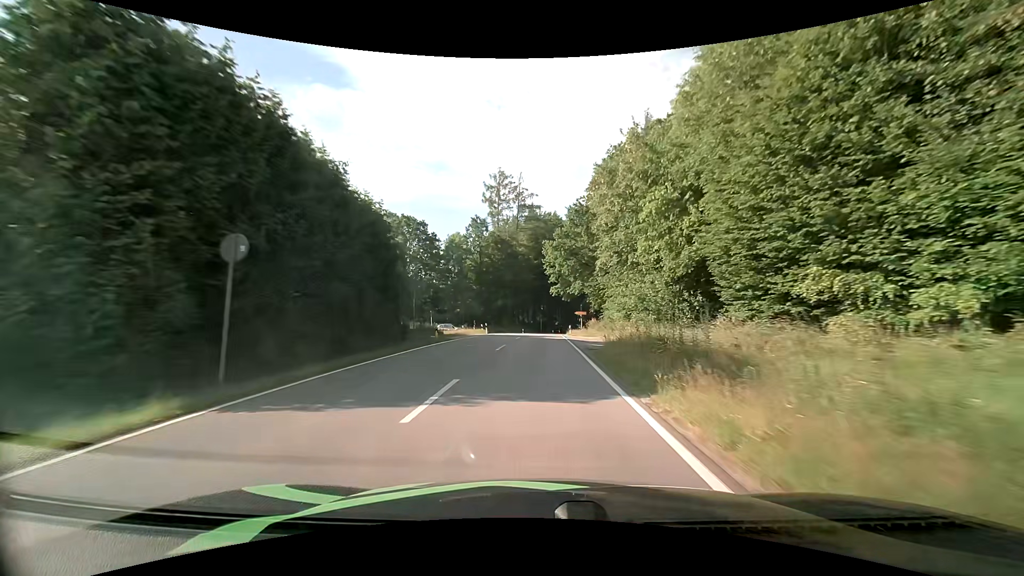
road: tertiary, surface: asphalt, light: Day
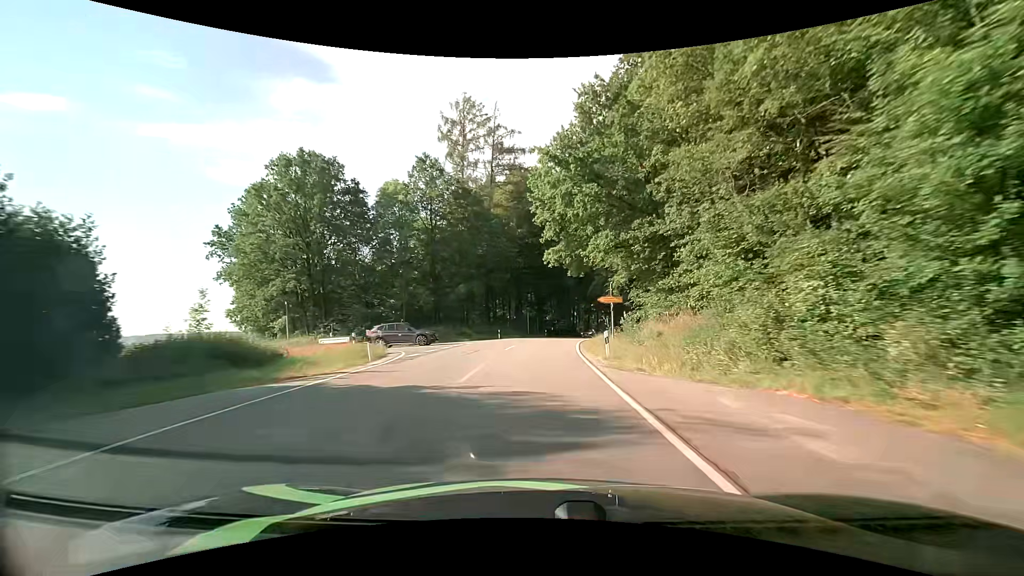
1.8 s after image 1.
(+0.2, +32.3) m; +1°
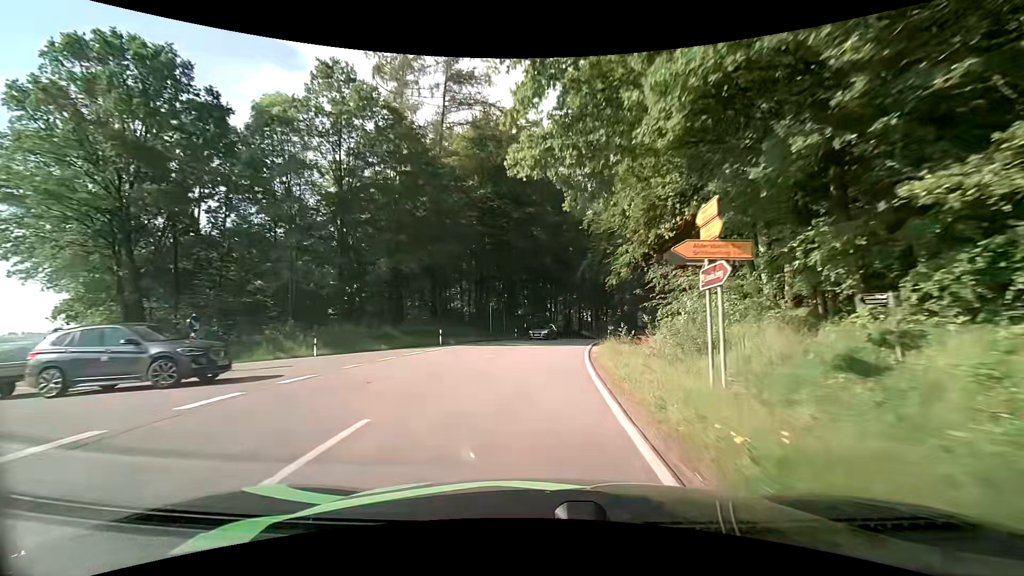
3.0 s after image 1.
(+0.5, +20.0) m; +4°
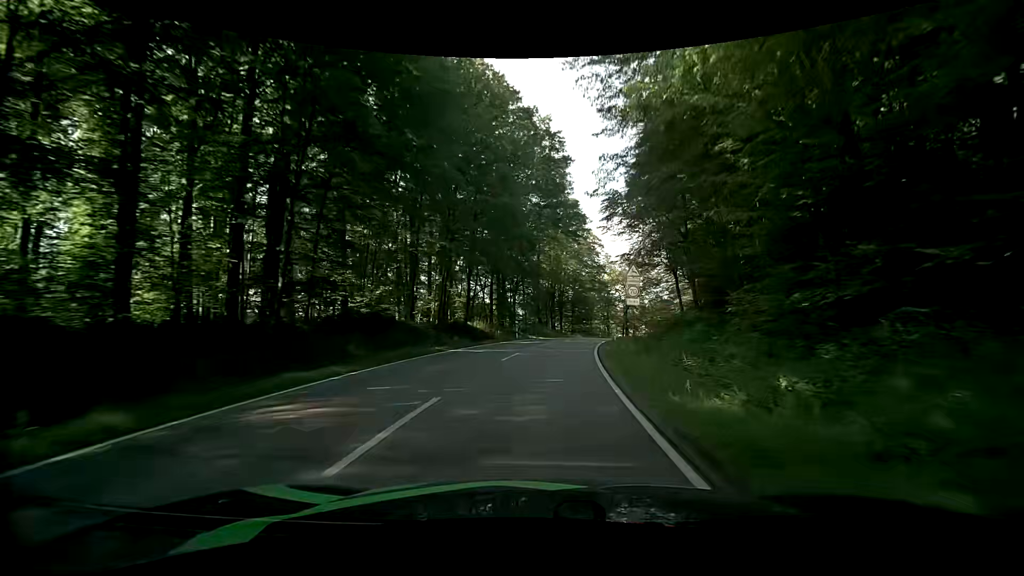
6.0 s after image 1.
(+3.8, +47.9) m; +11°
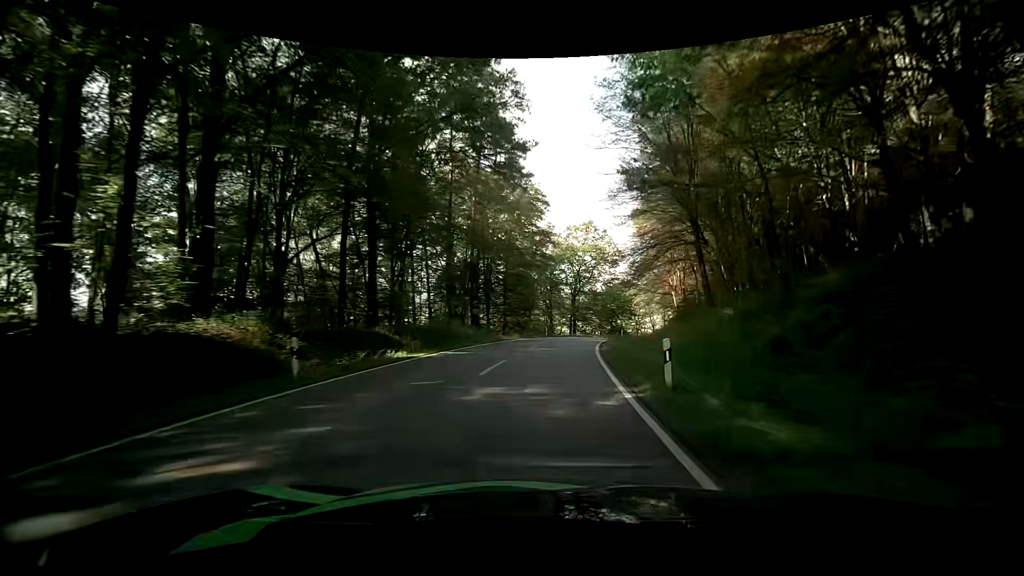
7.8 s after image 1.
(+1.7, +29.5) m; +8°
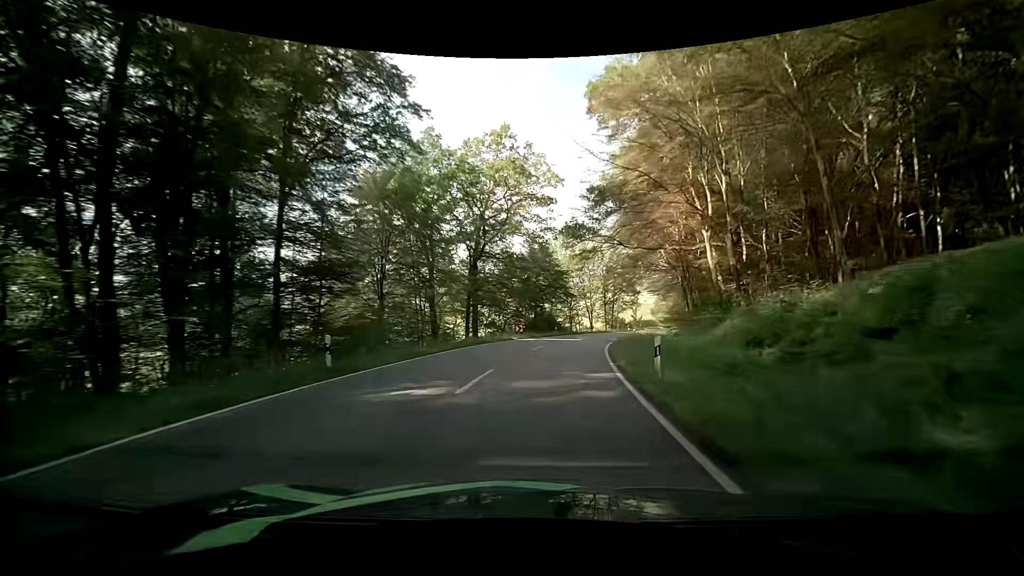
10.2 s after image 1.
(+3.0, +40.0) m; +9°
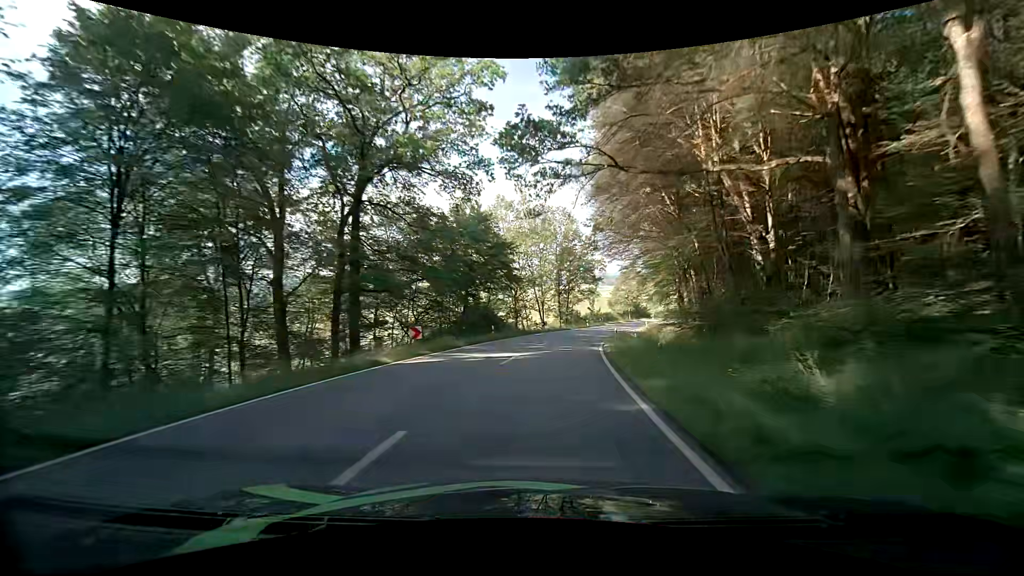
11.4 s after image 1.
(+1.5, +19.3) m; +7°
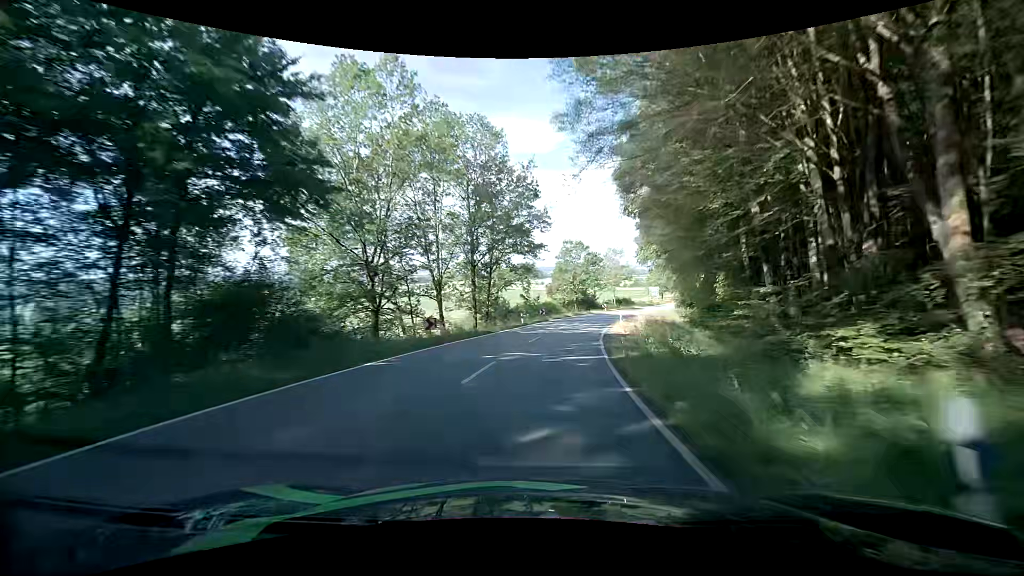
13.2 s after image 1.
(+2.3, +29.6) m; +9°
(0, +10) (+1, +20) (+2, +30) (+4, +40) (+6, +49) (+9, +59) (+12, +69) (+16, +78) (+20, +87) (+25, +96) m
